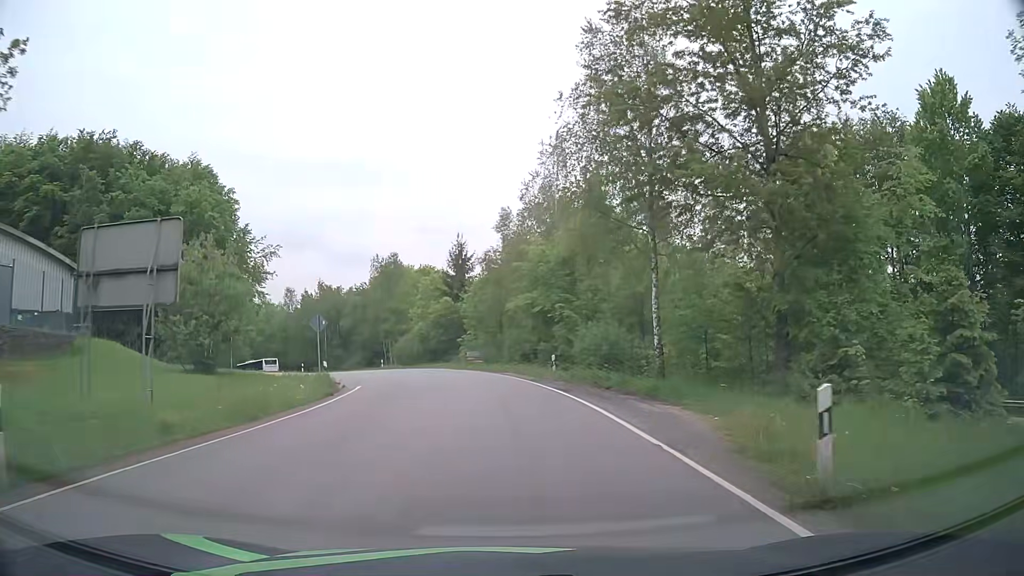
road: tertiary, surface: asphalt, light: Day
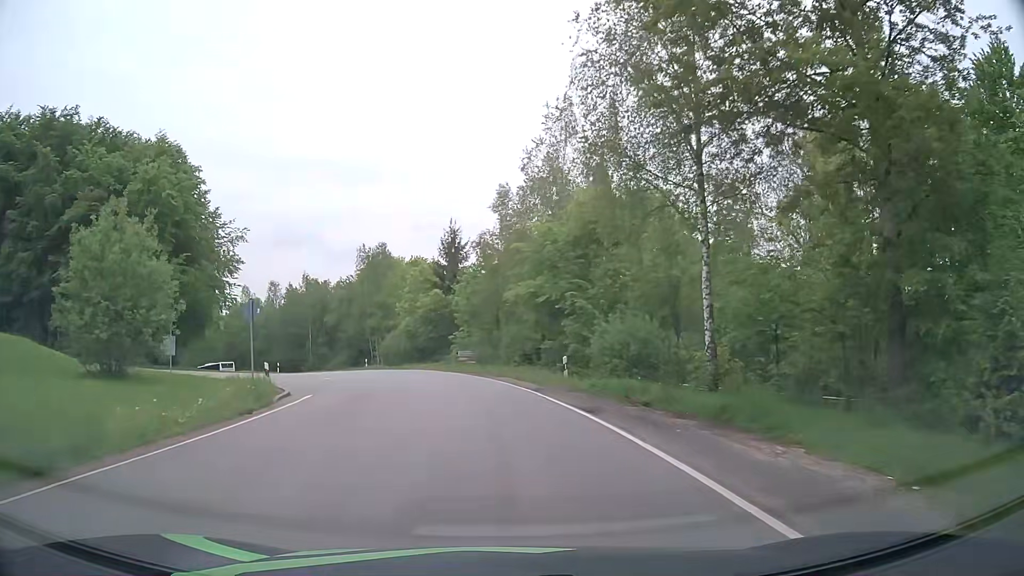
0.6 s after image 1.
(+0.1, +7.2) m; +1°
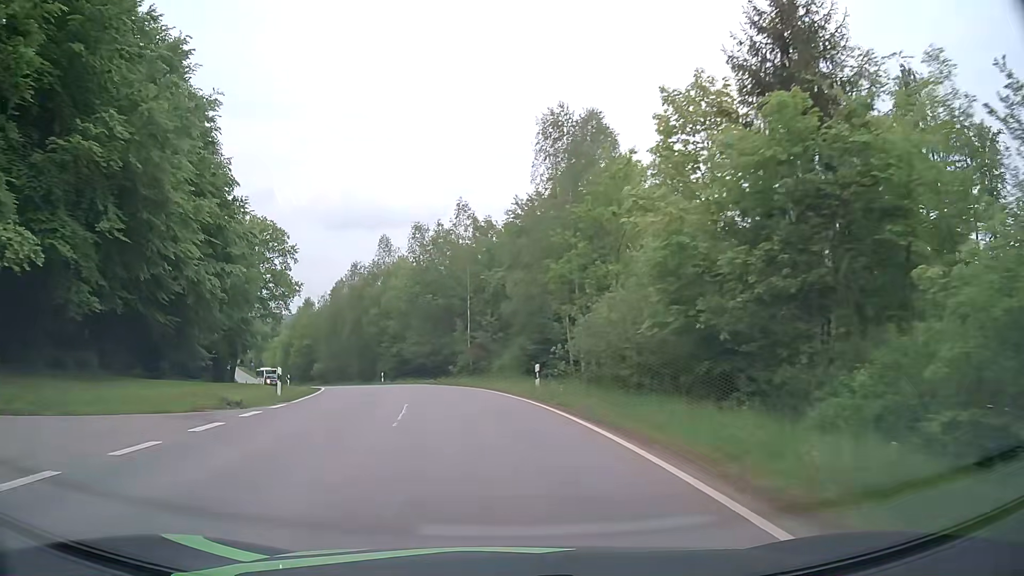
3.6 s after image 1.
(-6.1, +42.4) m; -20°
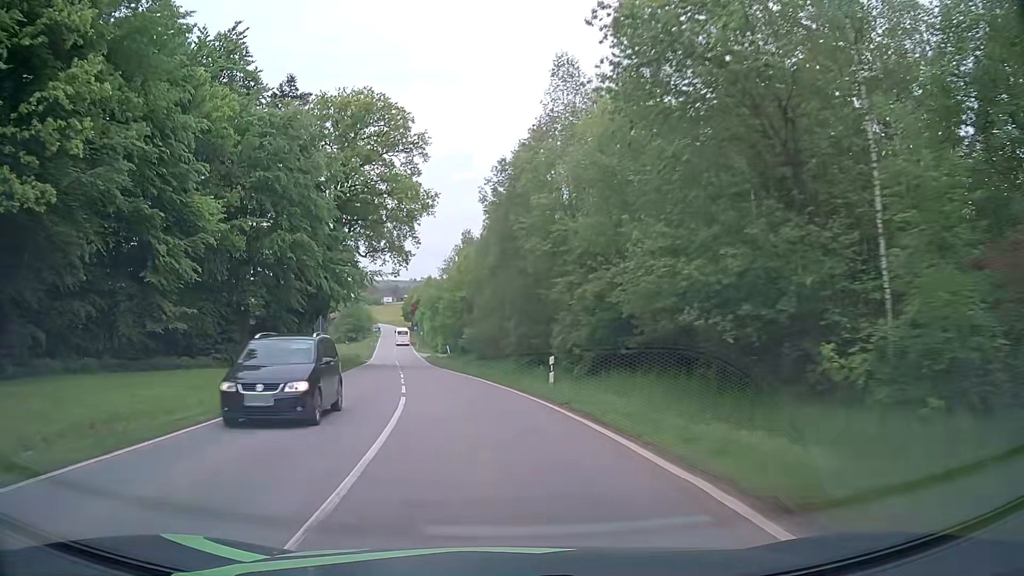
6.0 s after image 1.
(-5.4, +39.4) m; -17°
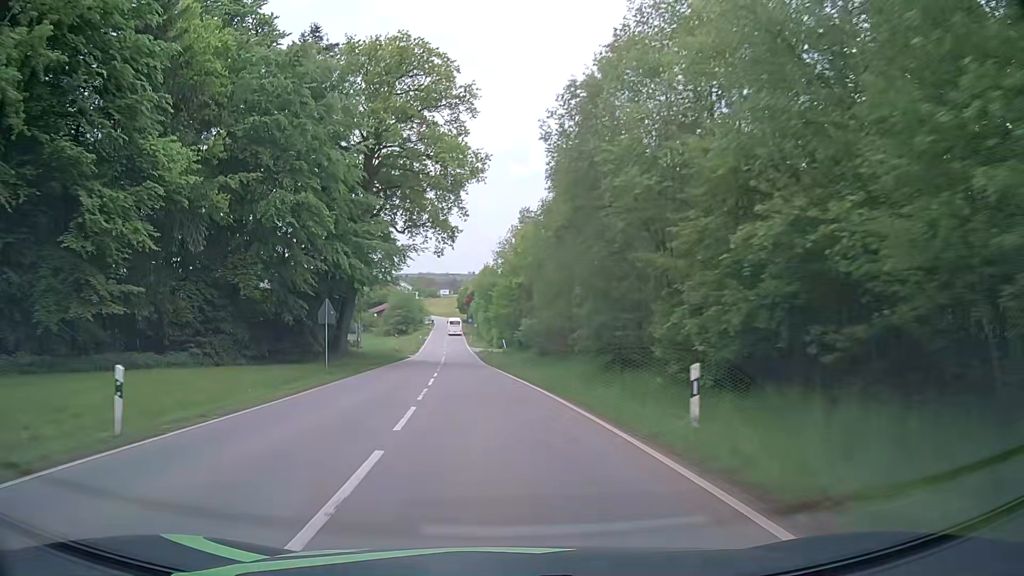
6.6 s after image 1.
(-0.4, +10.1) m; -5°
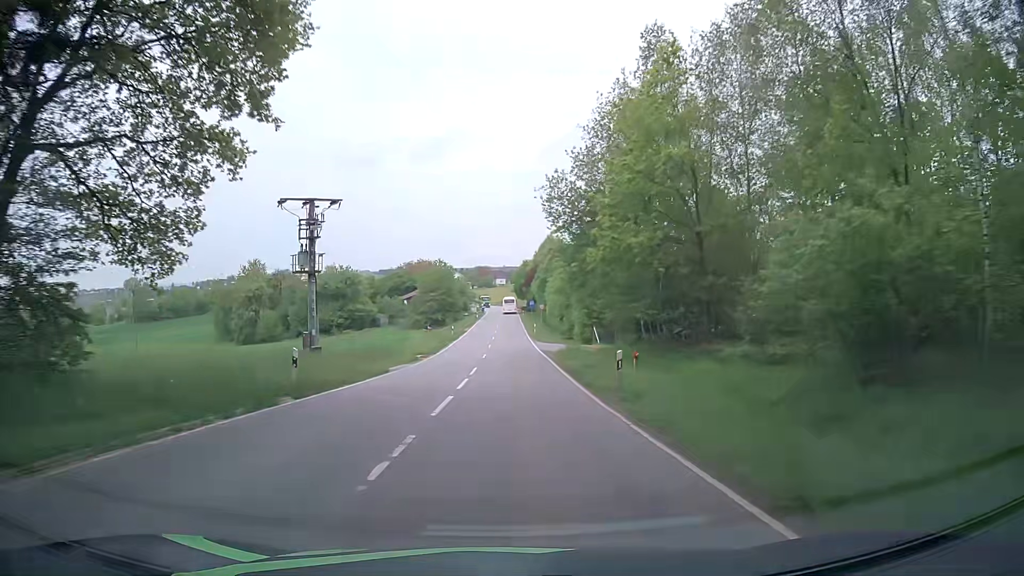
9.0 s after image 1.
(-2.7, +41.0) m; -4°
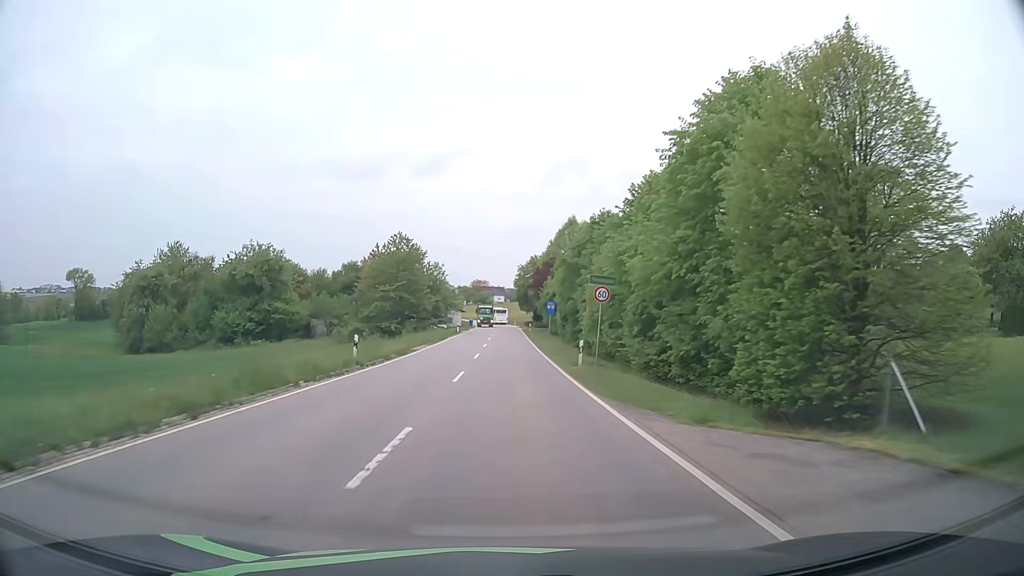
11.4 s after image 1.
(-0.6, +42.0) m; -1°
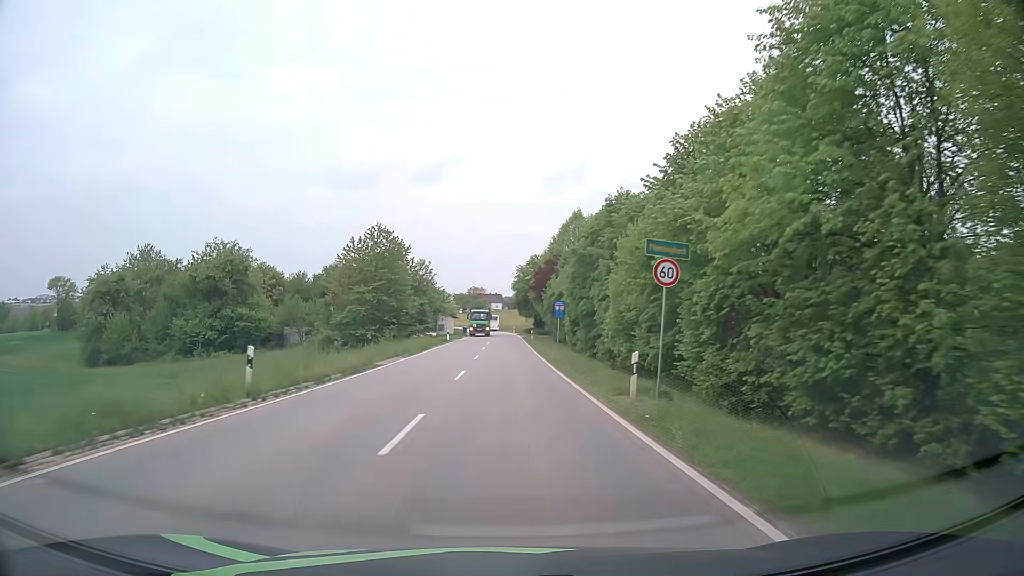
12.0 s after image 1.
(0.0, +10.2) m; 0°
(0, +10) (0, +20) (0, +30) (0, +40) (+1, +50) (+1, +60) (+1, +70) (0, +80) (0, +90) (0, +100) m
